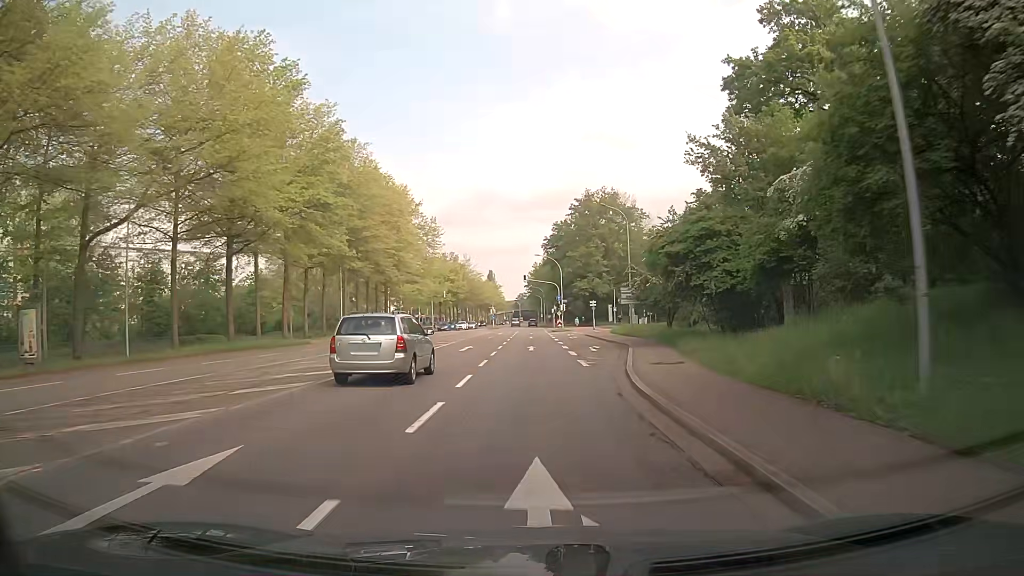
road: secondary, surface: asphalt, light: Day
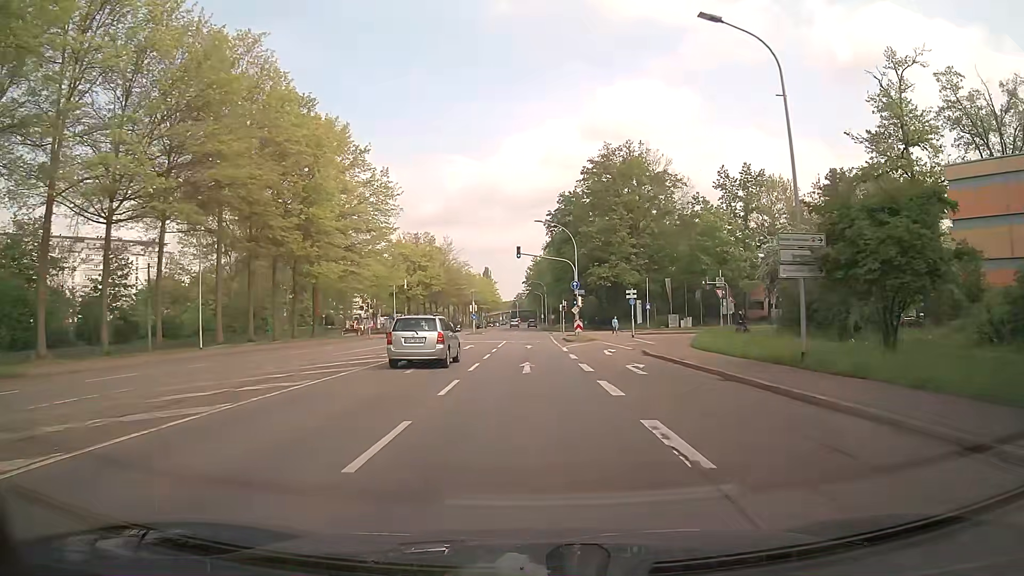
(+0.3, +31.5) m; 0°
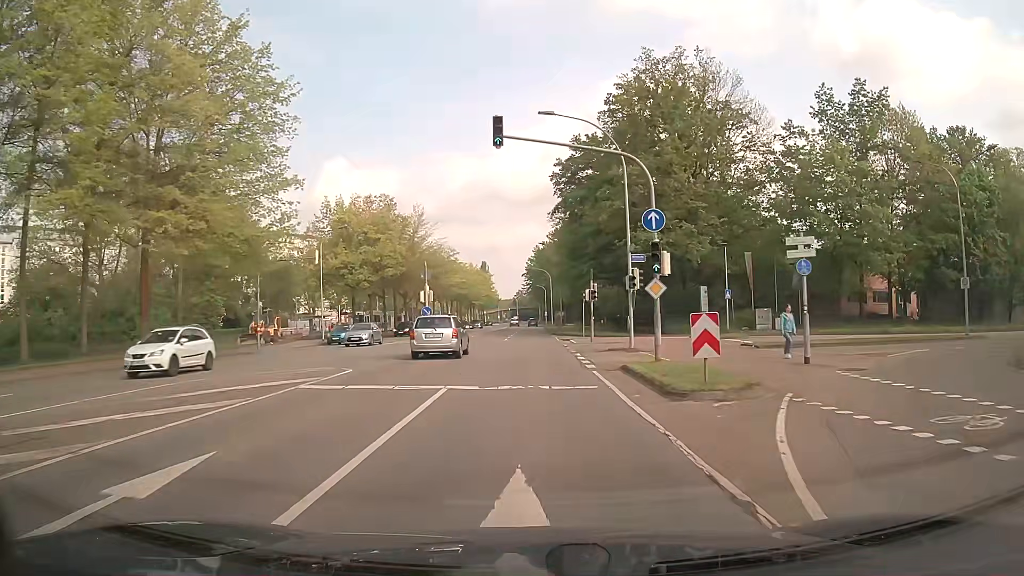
(+0.2, +30.8) m; 0°
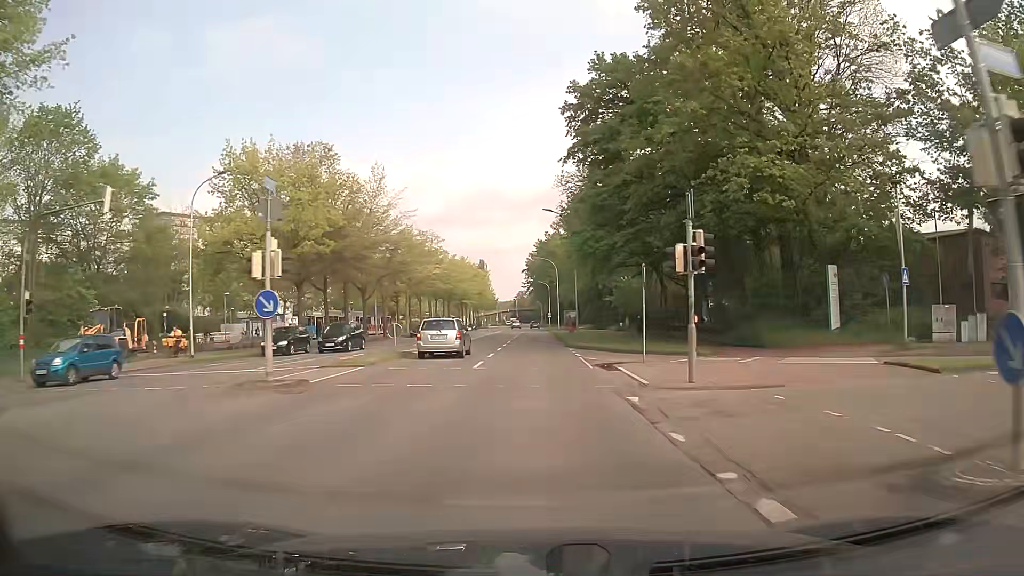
(-0.1, +22.9) m; 0°
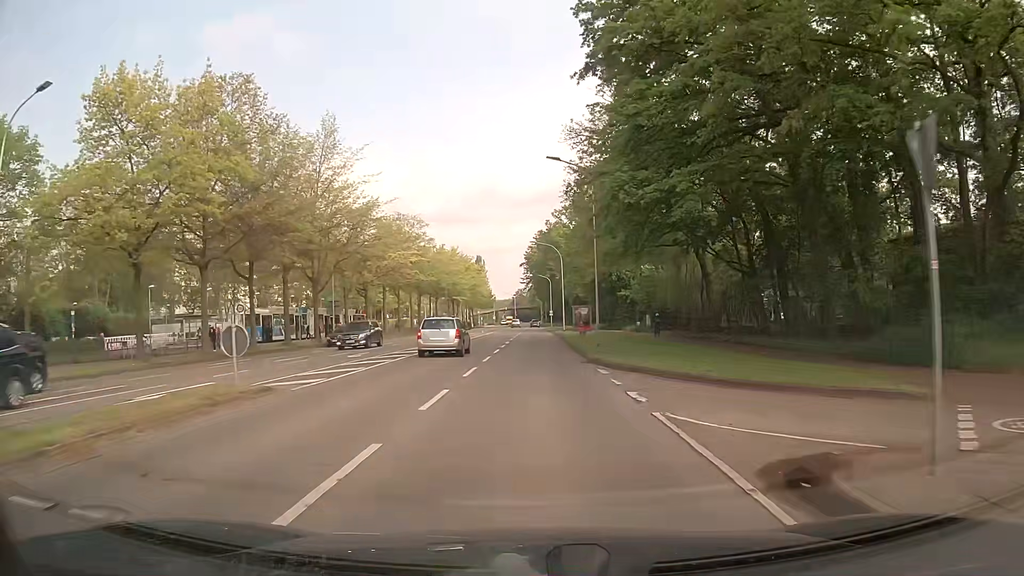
(0.0, +15.3) m; 0°
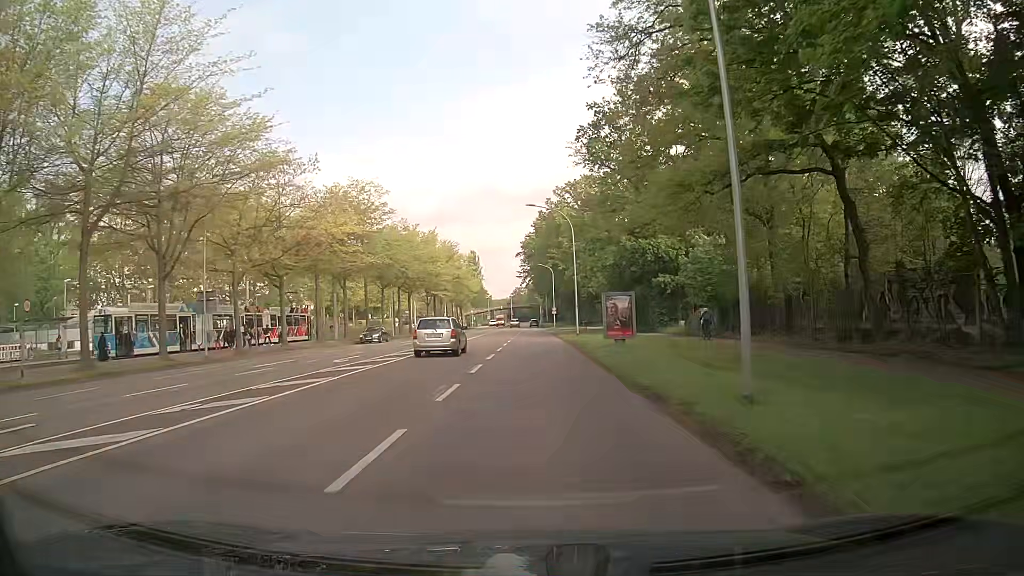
(0.0, +22.9) m; 0°
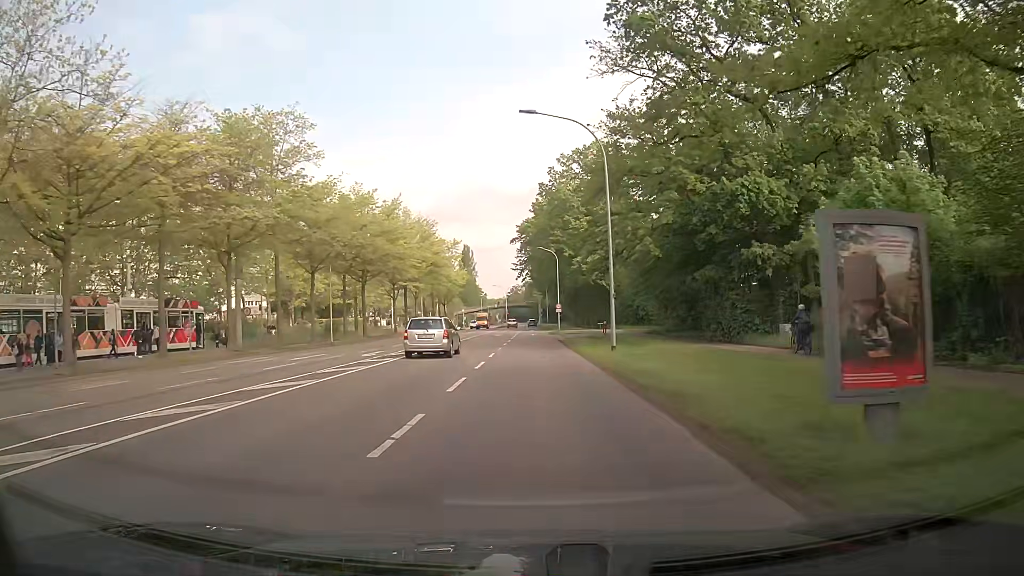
(0.0, +22.8) m; 0°
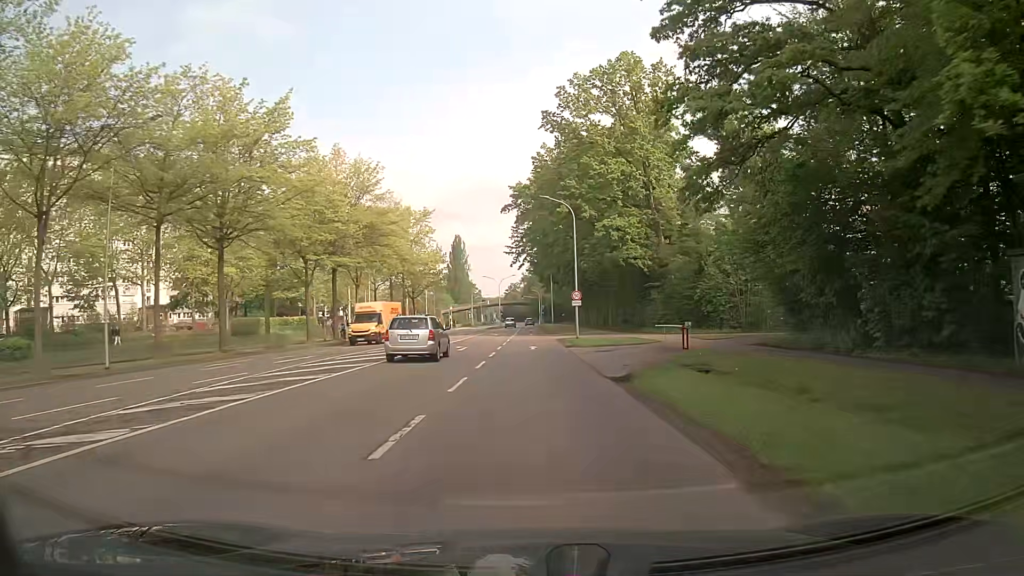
(0.0, +30.2) m; -1°
(0, +10) (0, +20) (0, +30) (+1, +40) (+1, +50) (+1, +60) (+1, +70) (+1, +80) (+1, +90) (+1, +100) m
